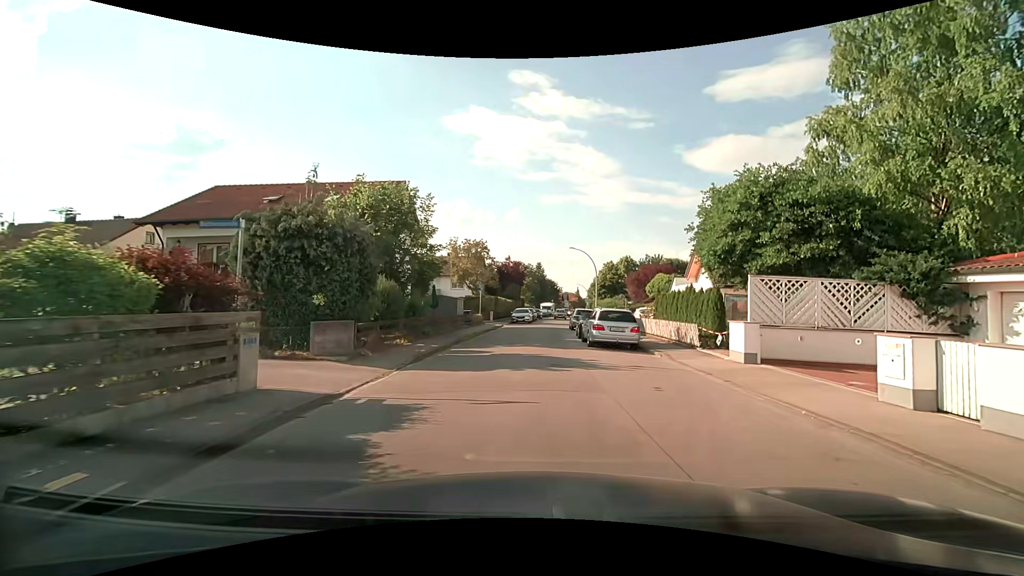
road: residential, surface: asphalt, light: Day
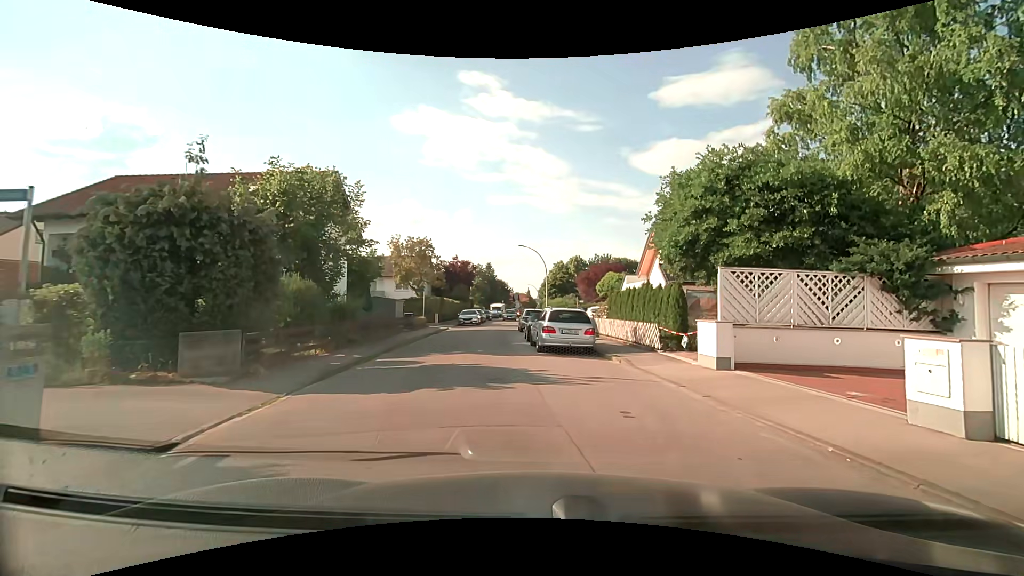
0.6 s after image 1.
(+0.1, +2.4) m; +5°
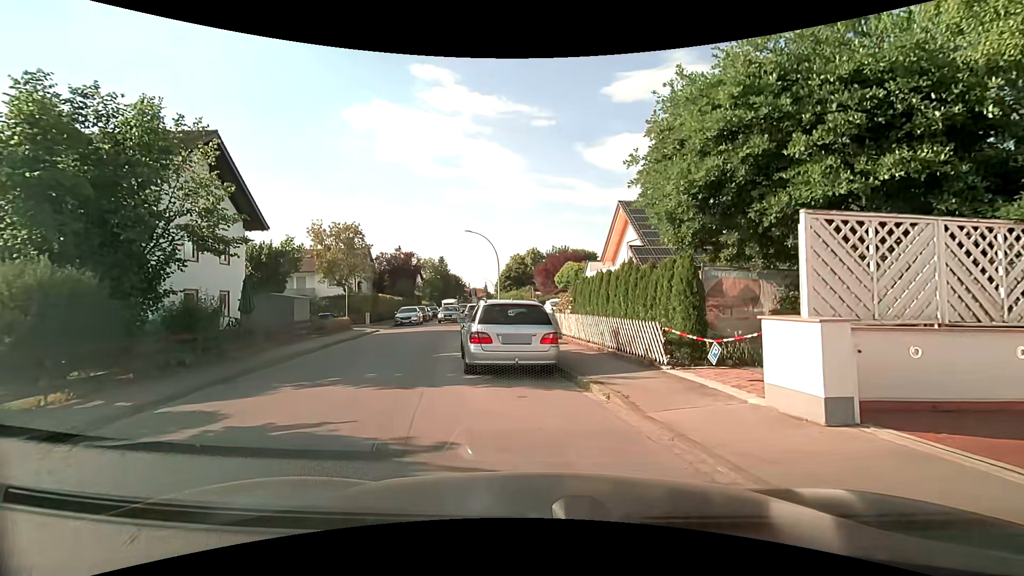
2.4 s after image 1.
(+0.5, +6.3) m; +4°
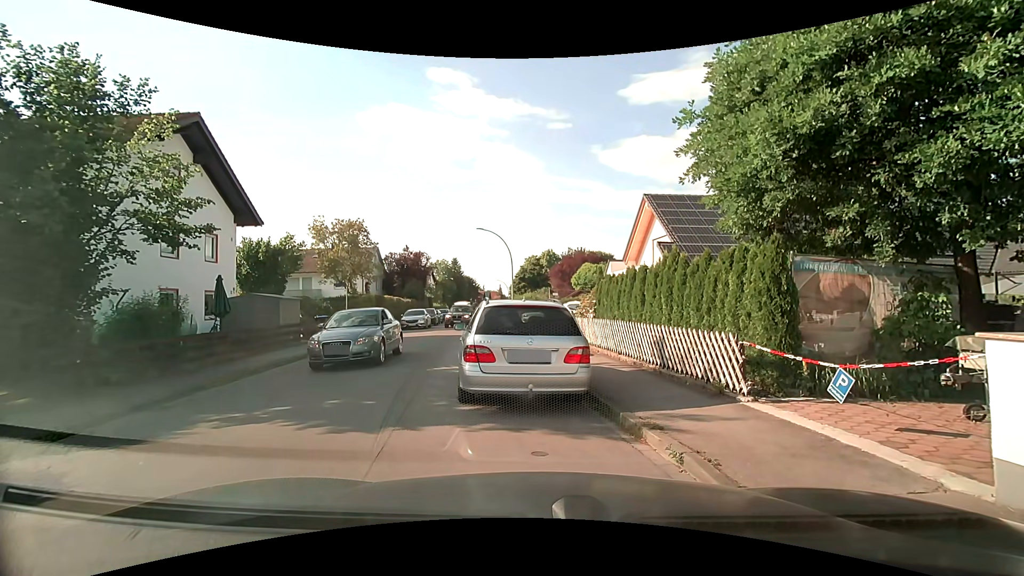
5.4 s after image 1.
(0.0, +2.6) m; +1°
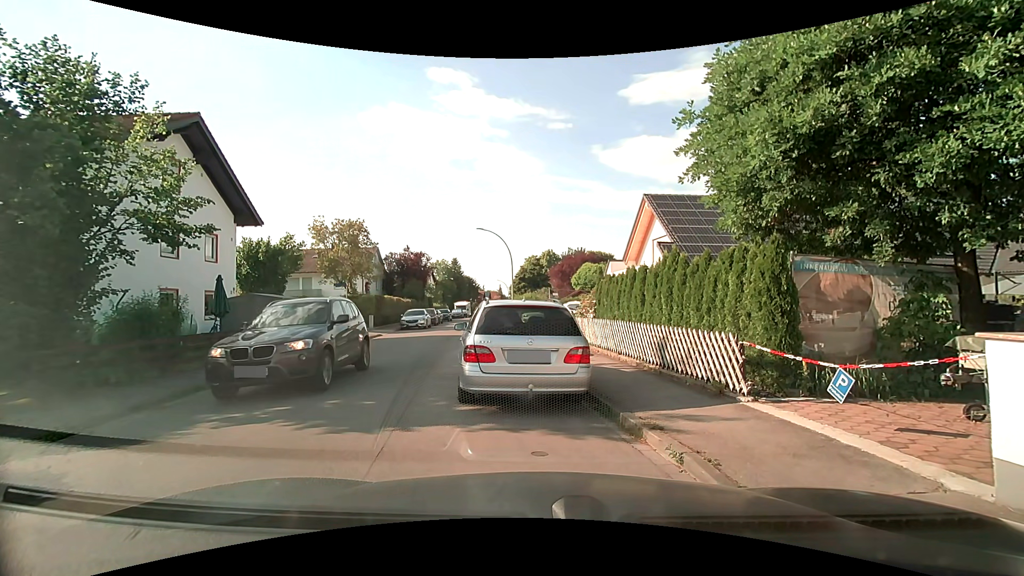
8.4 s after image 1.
(0.0, 0.0) m; 0°
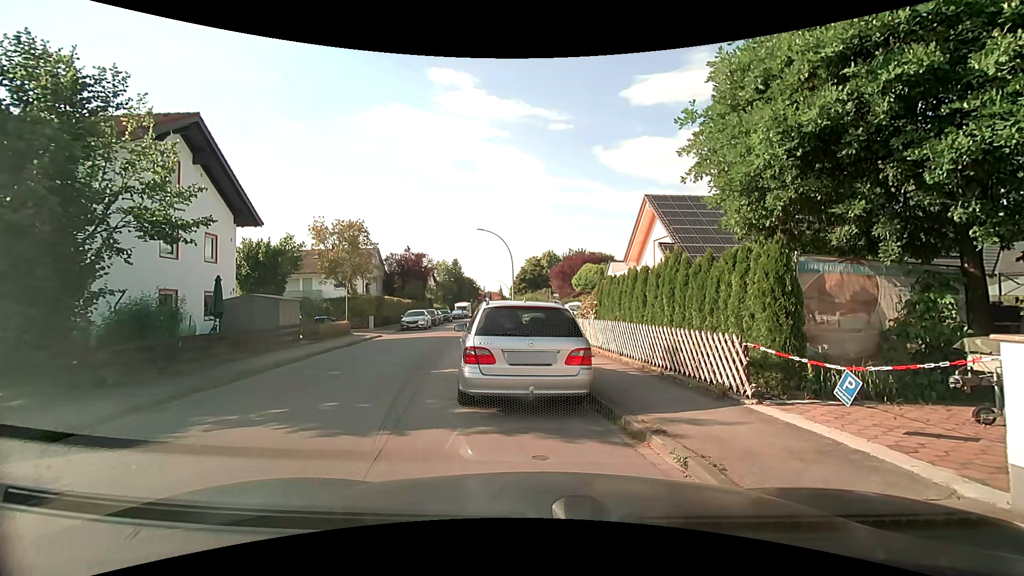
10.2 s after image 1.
(0.0, +0.1) m; 0°
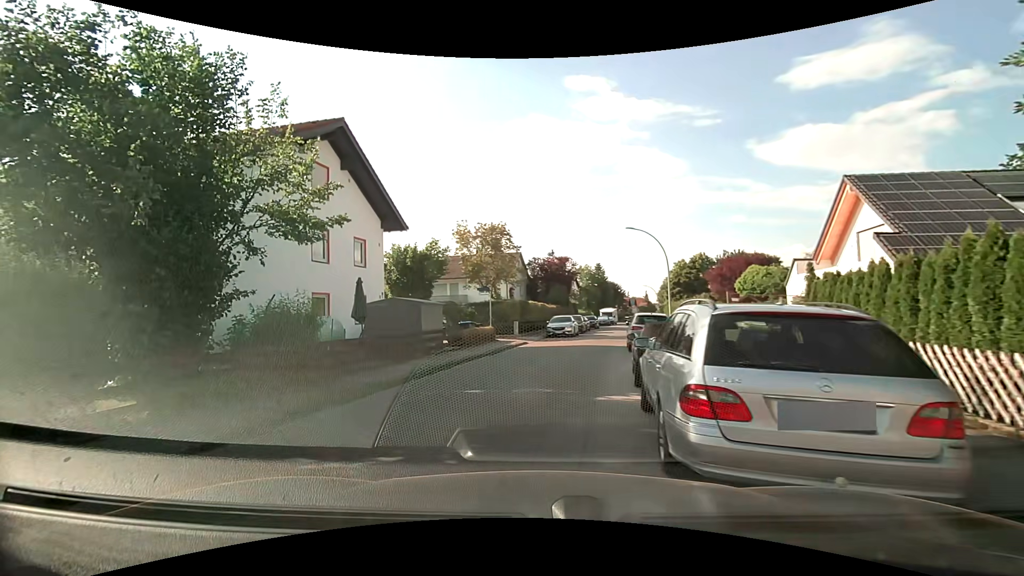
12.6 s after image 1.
(-0.4, +2.9) m; -17°
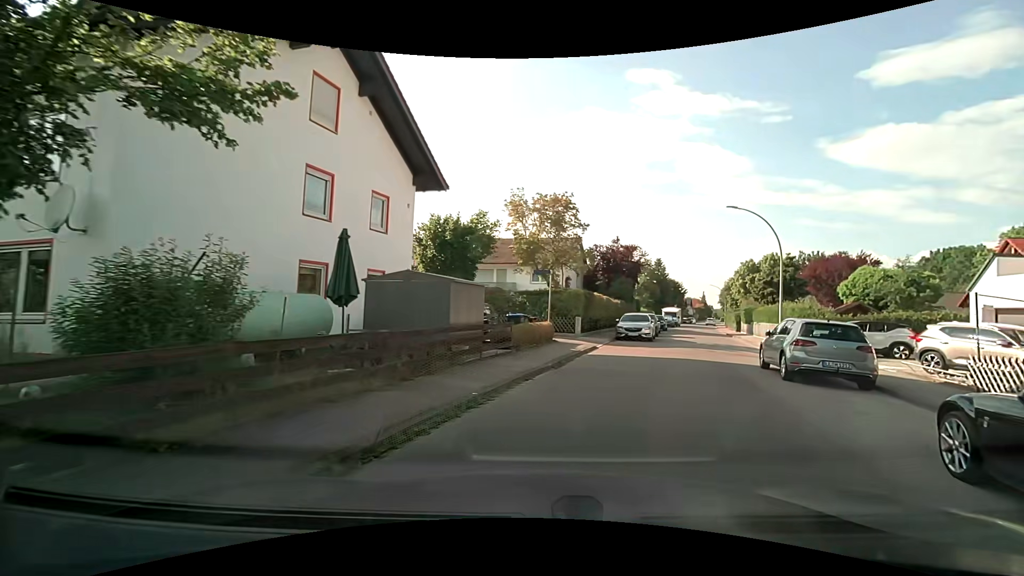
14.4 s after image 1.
(-1.0, +7.1) m; -6°
(+2, +10) (+5, +19) (+9, +28) (+12, +38) (+15, +47) (+18, +57) (+22, +66) (+25, +76) (+28, +85) (+29, +95) m
